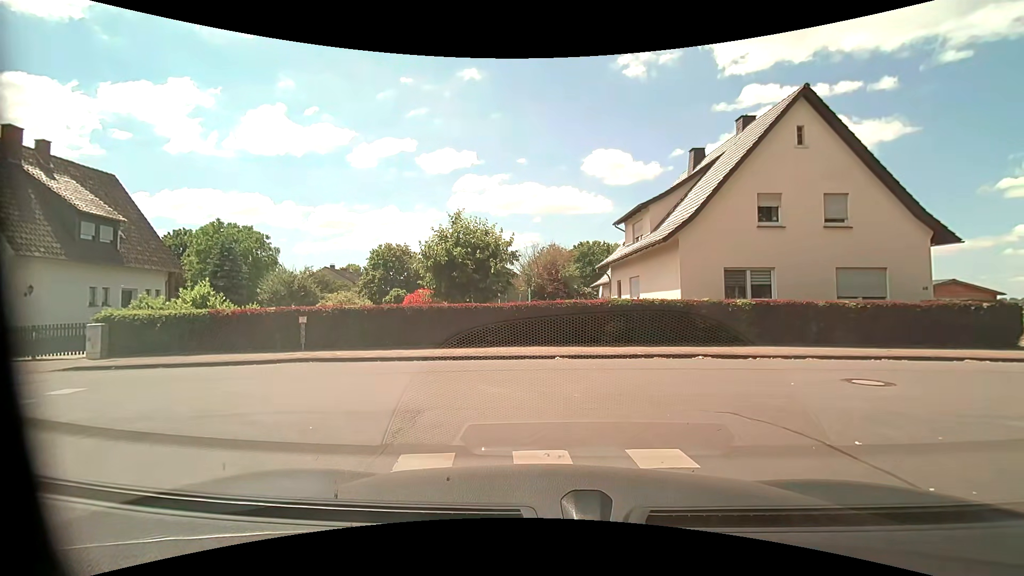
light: Day
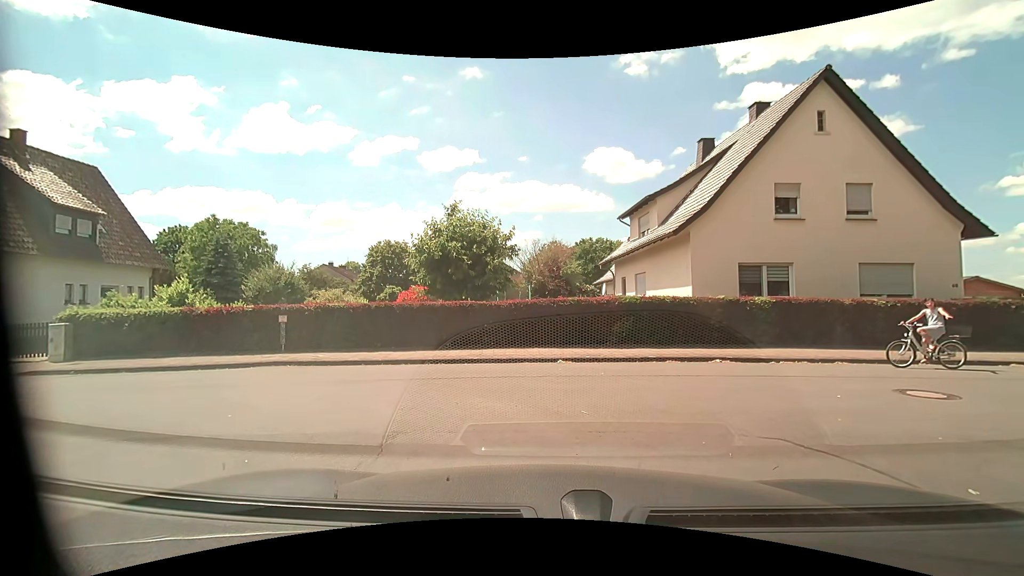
(0.0, +1.2) m; 0°
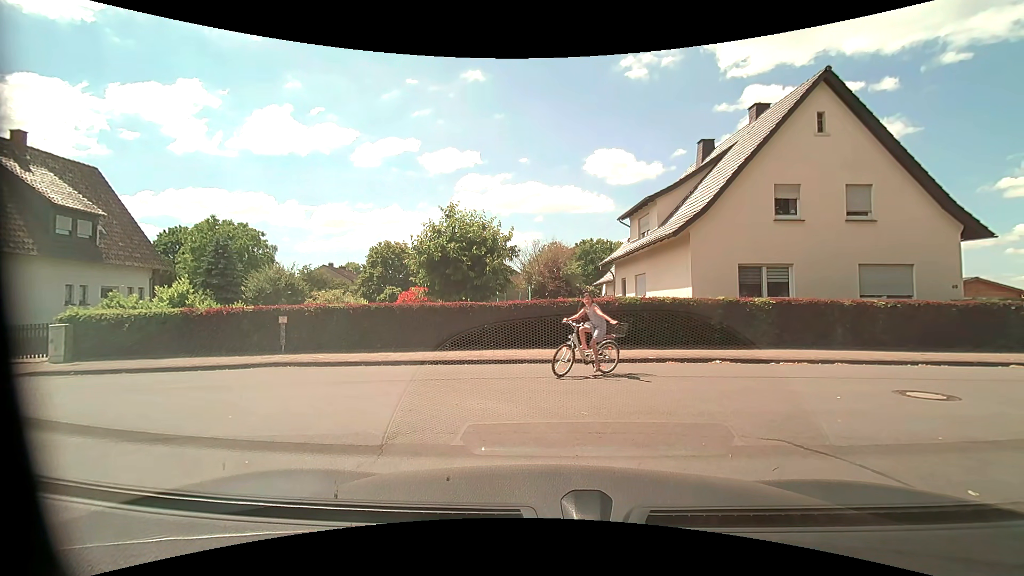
(0.0, +0.1) m; 0°
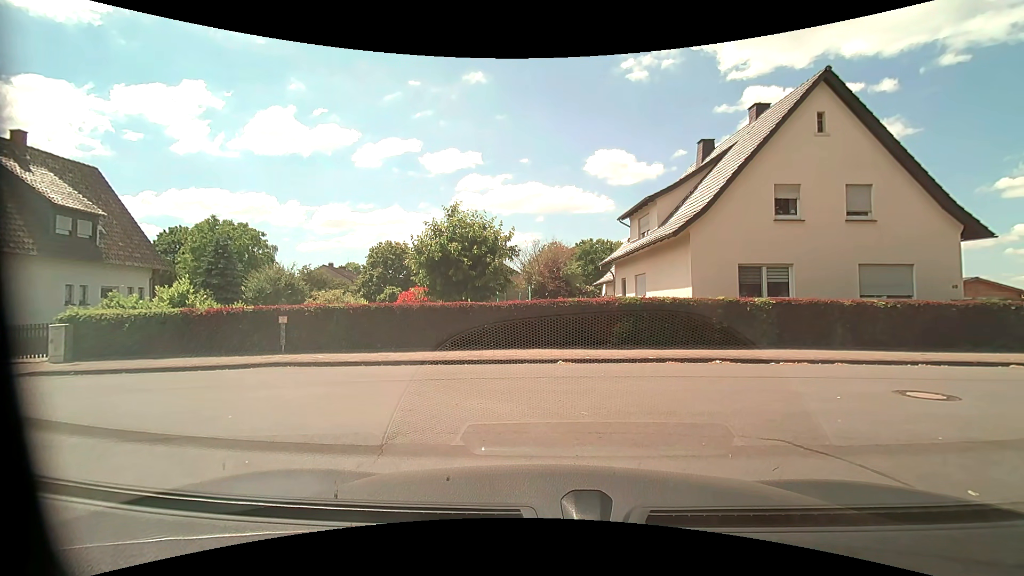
(0.0, 0.0) m; 0°
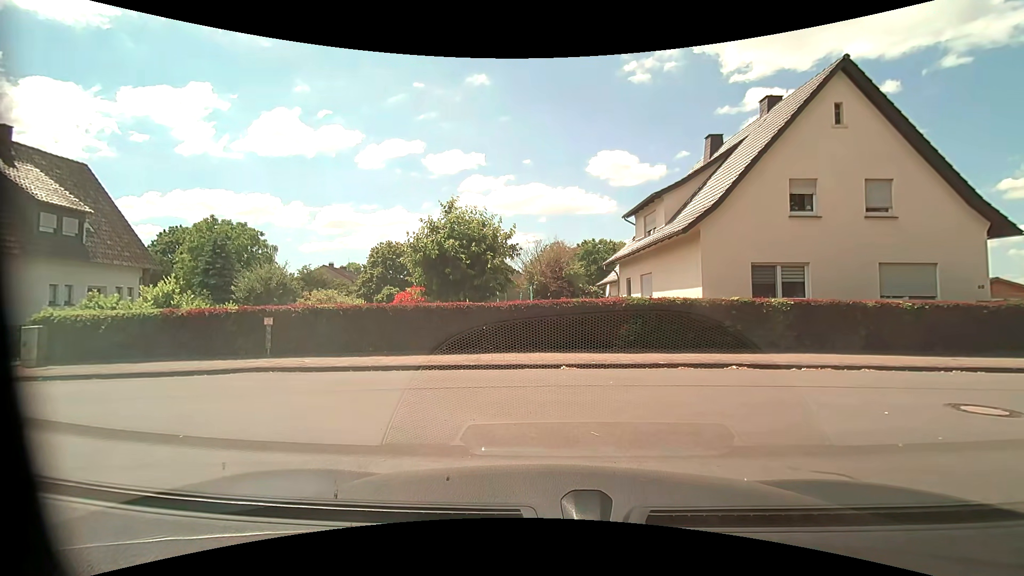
(0.0, +0.9) m; 0°
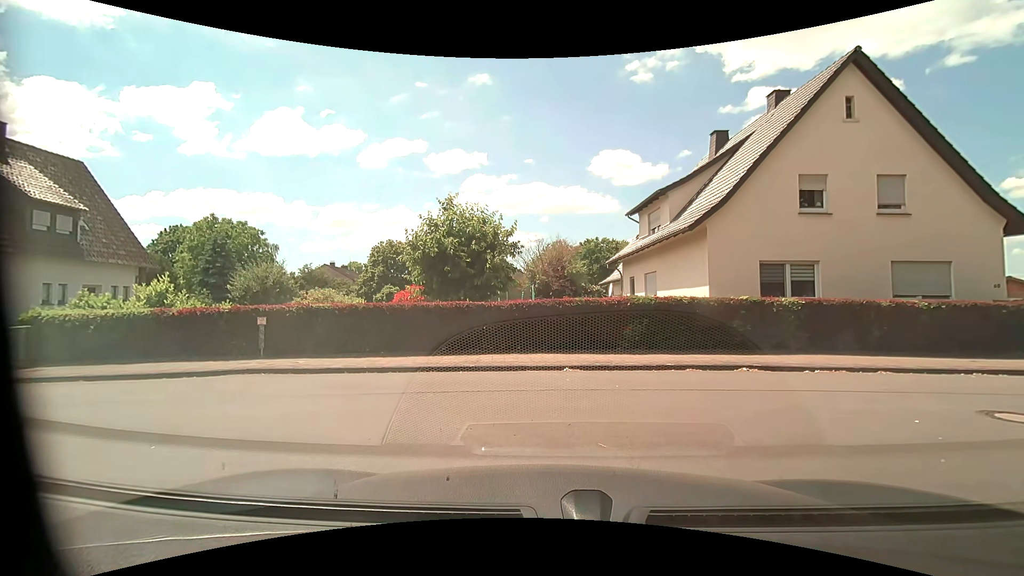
(0.0, +0.4) m; 0°
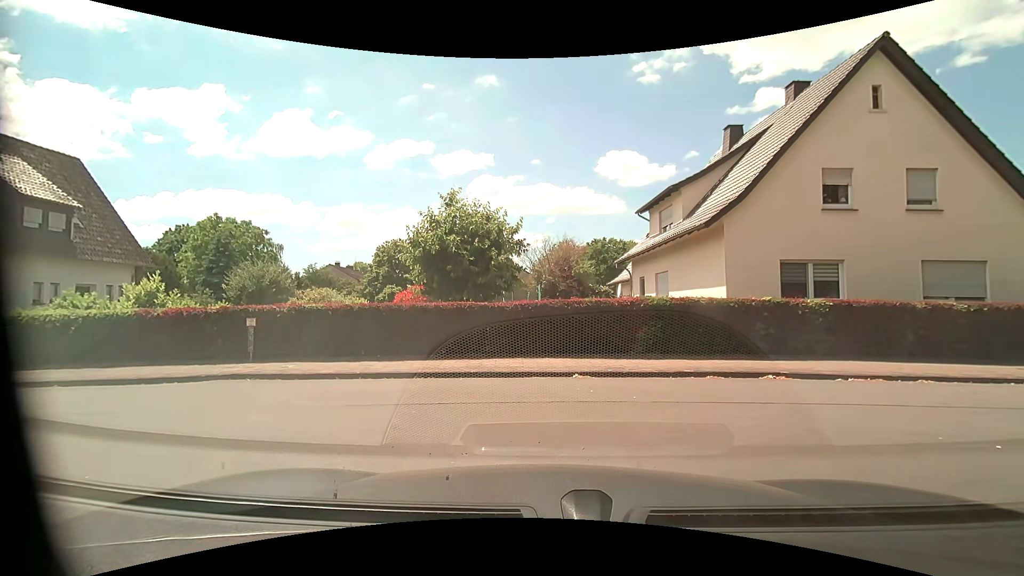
(0.0, +0.9) m; 0°
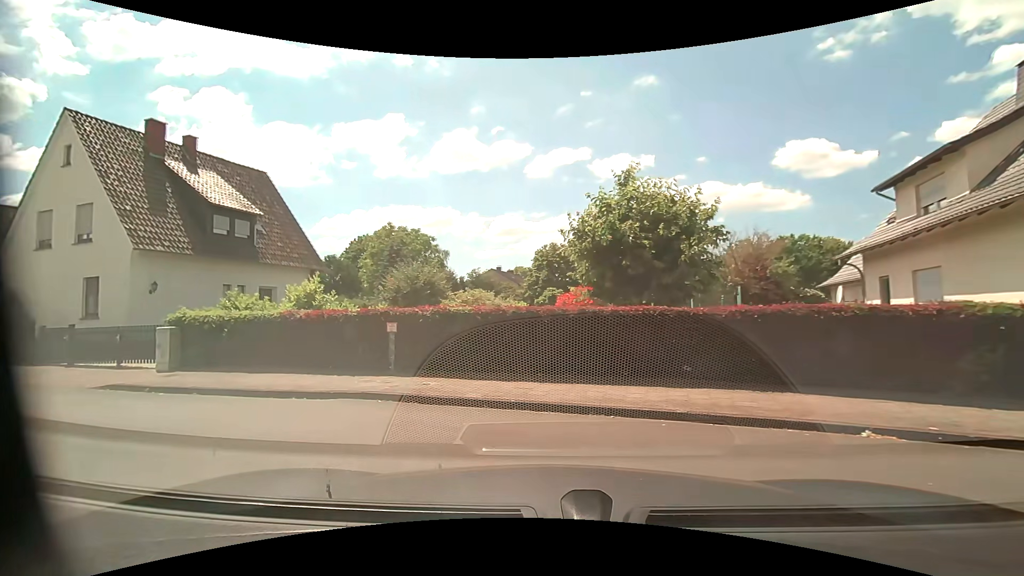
(-0.4, +3.3) m; -19°
(-6, +7) (-15, +10) (-25, +13) (-34, +16) (-44, +19) (-54, +22) (-63, +25) (-73, +27) (-83, +30) (-92, +32) m
